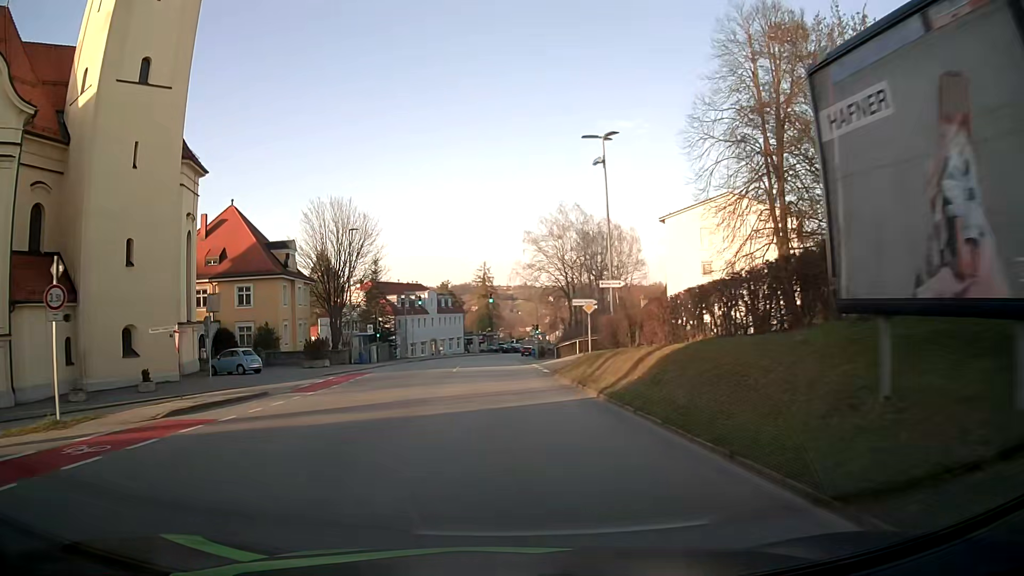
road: tertiary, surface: asphalt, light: Day
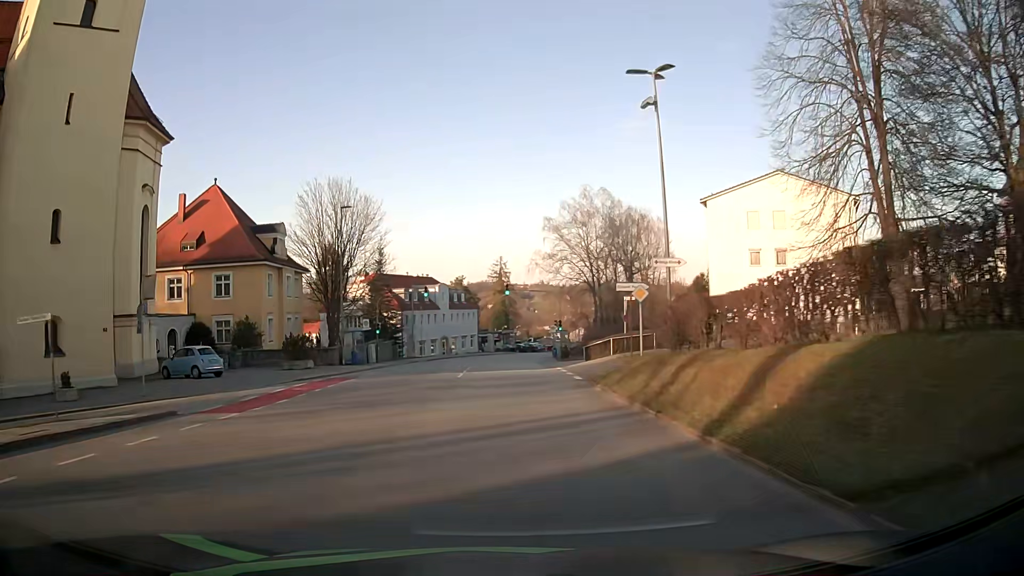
(-0.2, +7.9) m; -2°
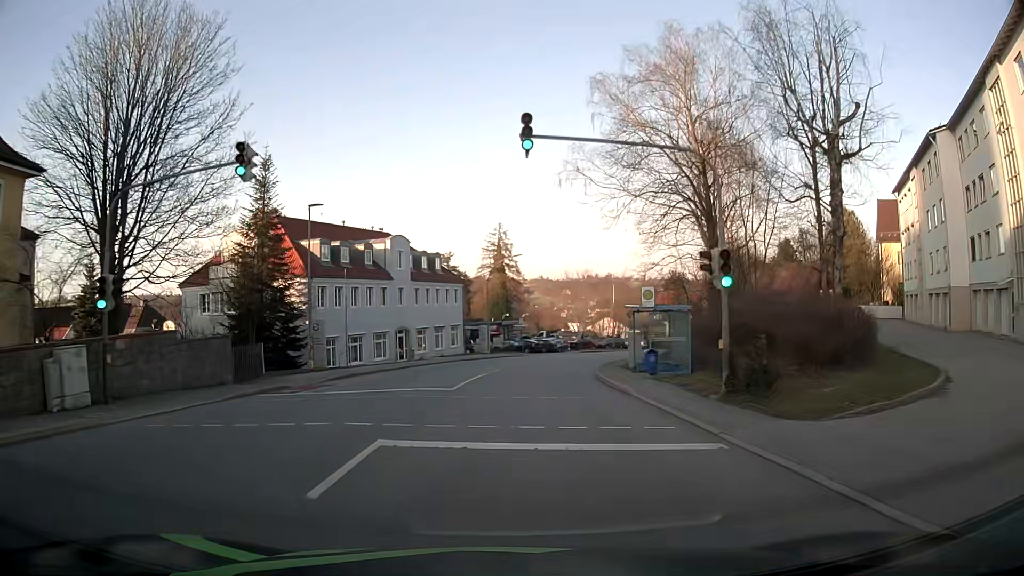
(-0.2, +39.0) m; 0°
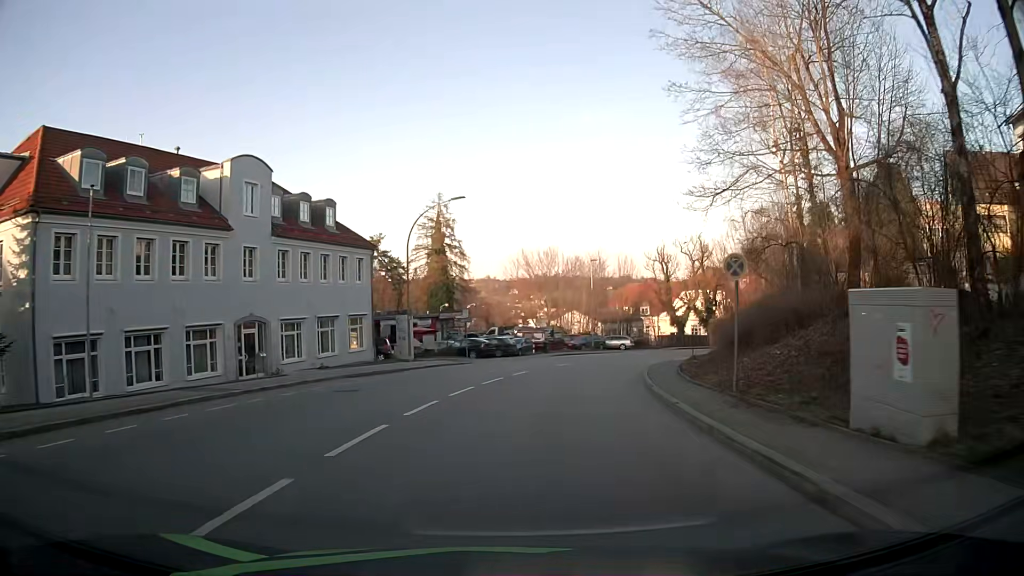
(+0.5, +23.3) m; +4°
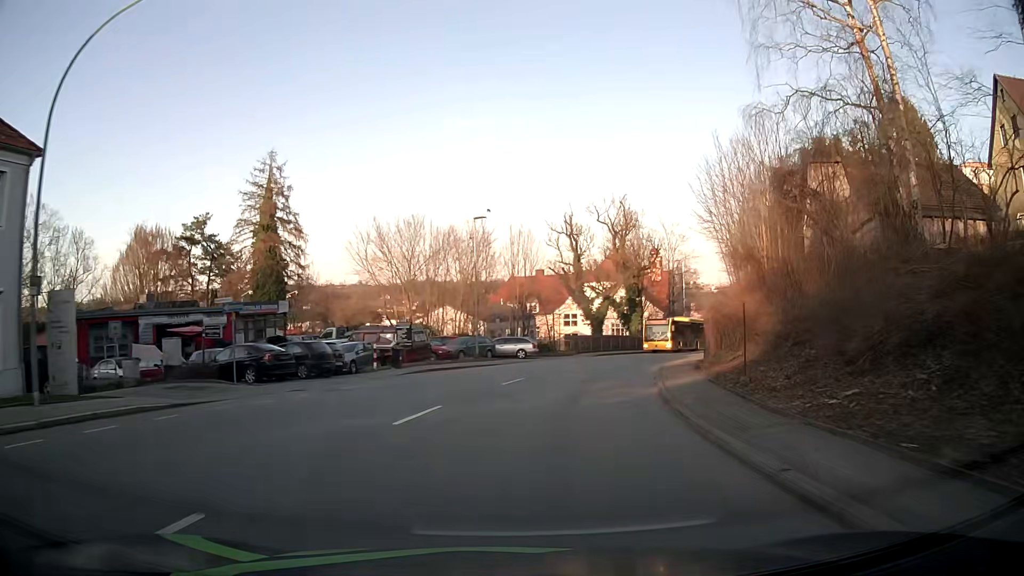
(+2.1, +23.2) m; +11°
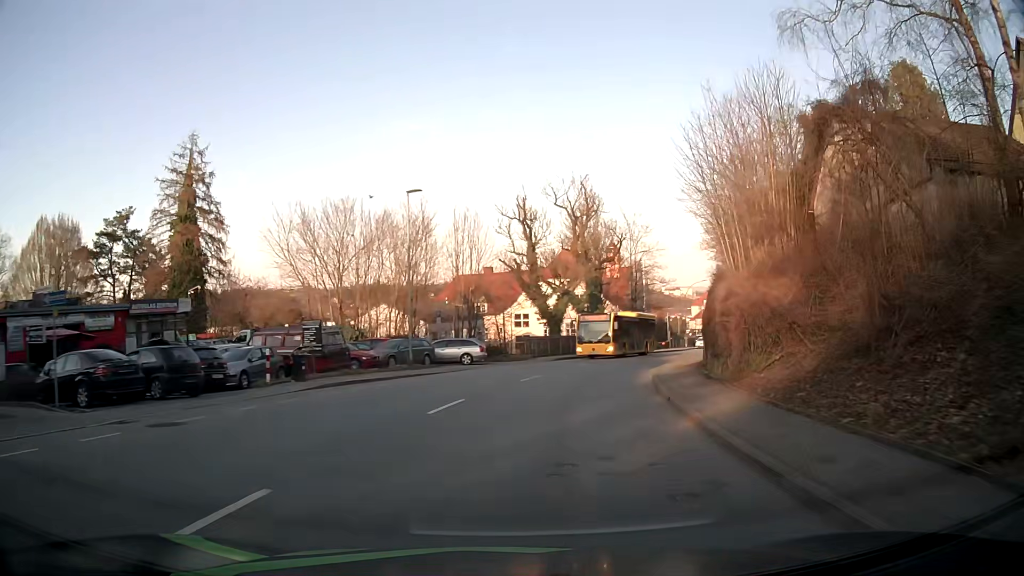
(+0.2, +7.8) m; +4°
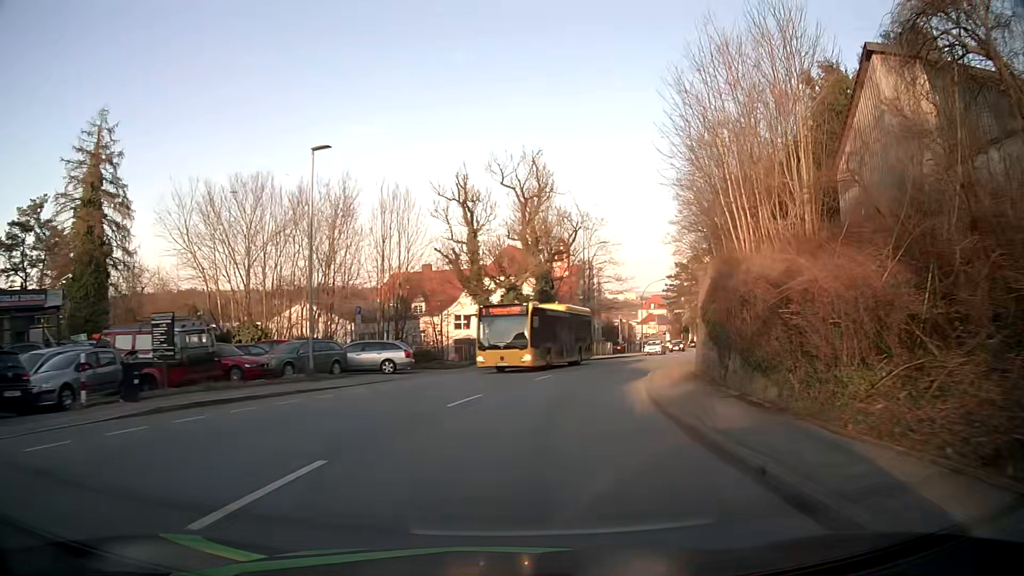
(+0.4, +7.8) m; +5°
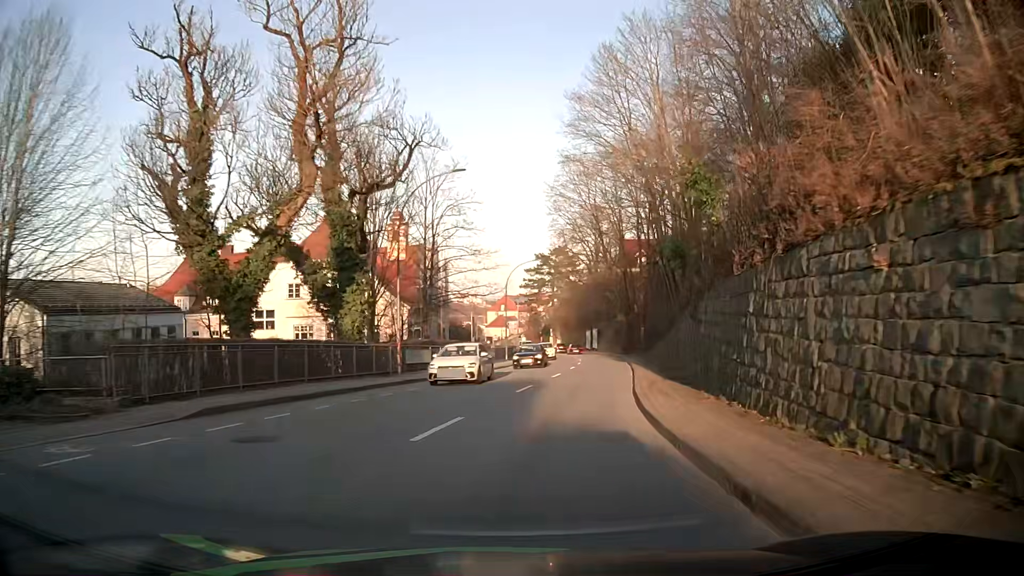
(+2.6, +22.9) m; +13°
(0, +10) (+2, +20) (+3, +30) (+5, +40) (+7, +49) (+8, +59) (+9, +69) (+10, +79) (+10, +89) (+10, +99) m
